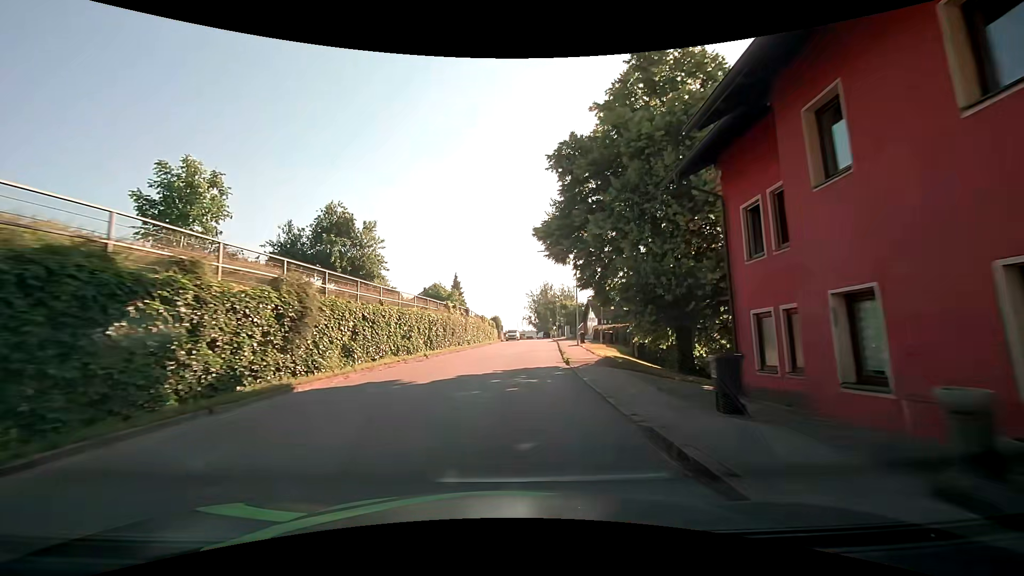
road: tertiary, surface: asphalt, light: Day
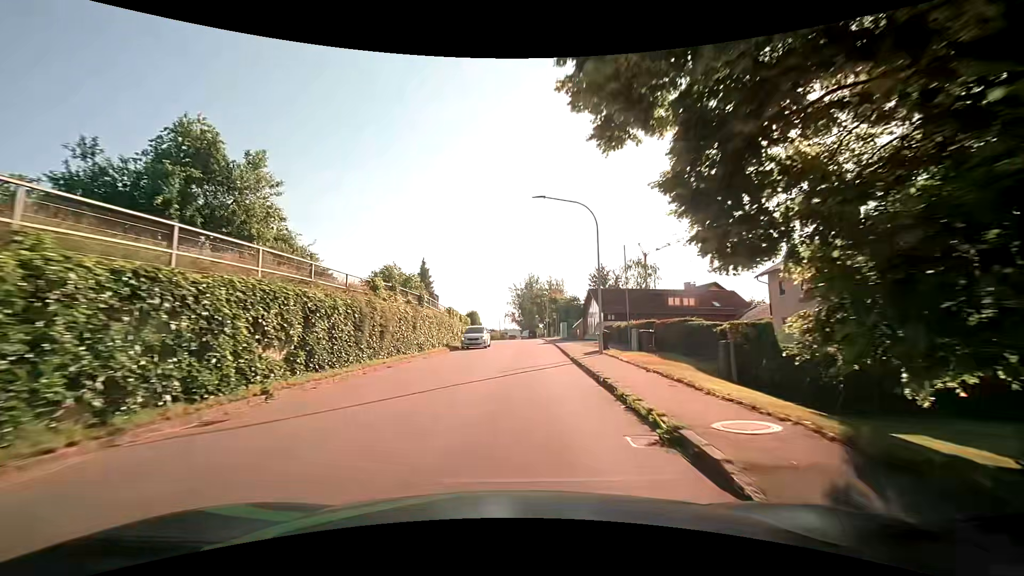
(+0.3, +15.5) m; +2°
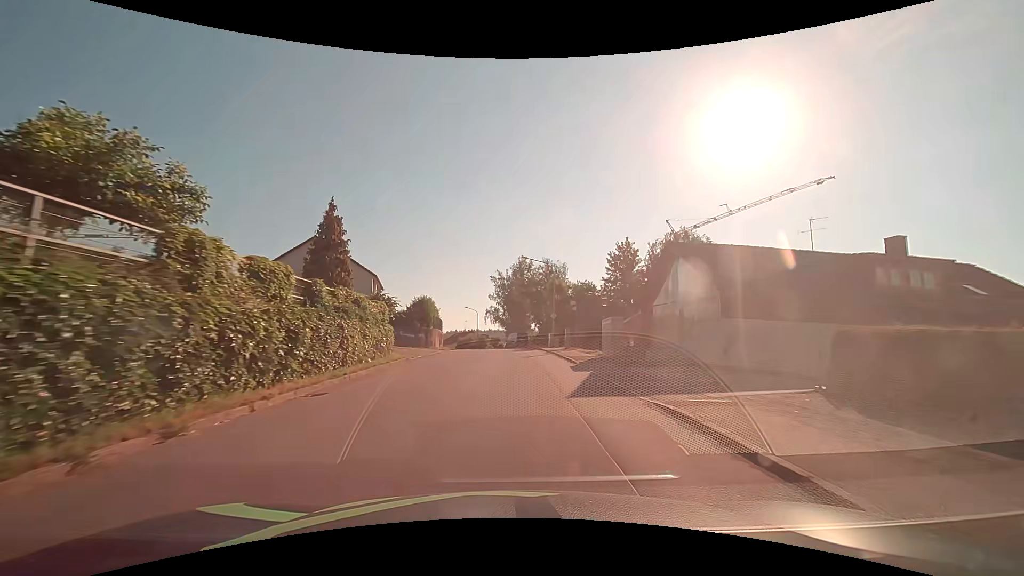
(+0.8, +31.1) m; +2°
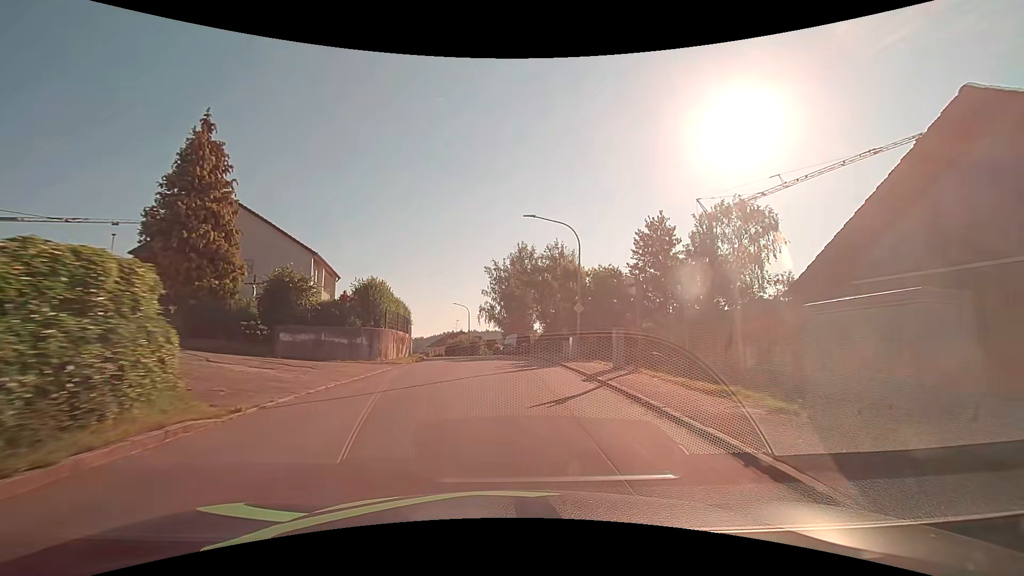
(+0.1, +15.5) m; 0°
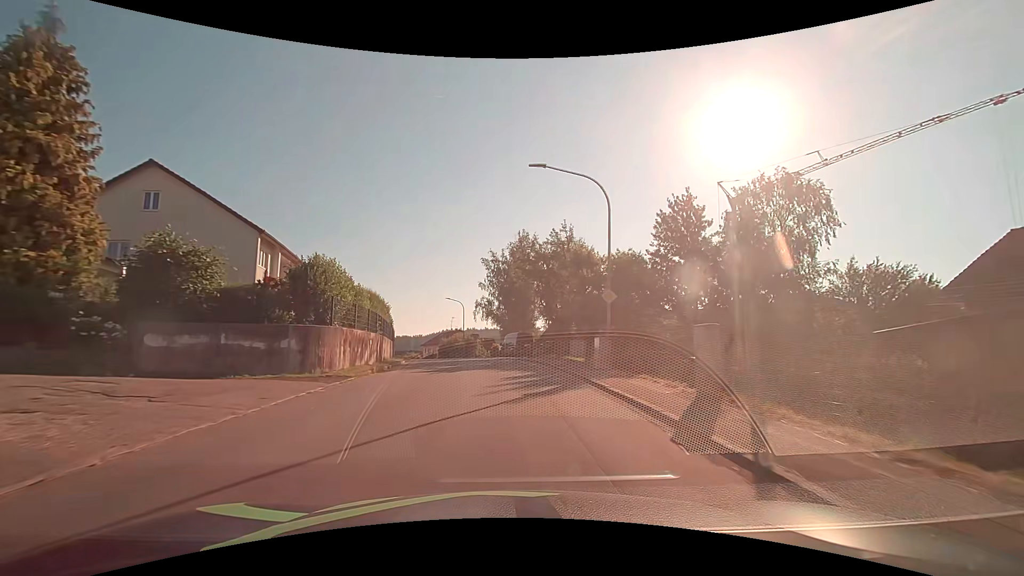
(0.0, +7.8) m; 0°
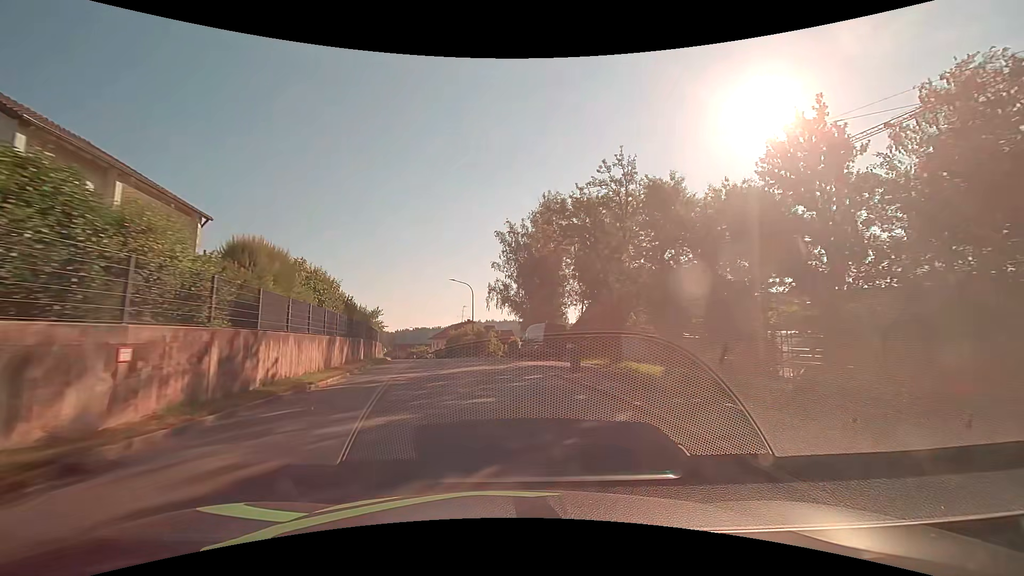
(-0.3, +15.6) m; -2°
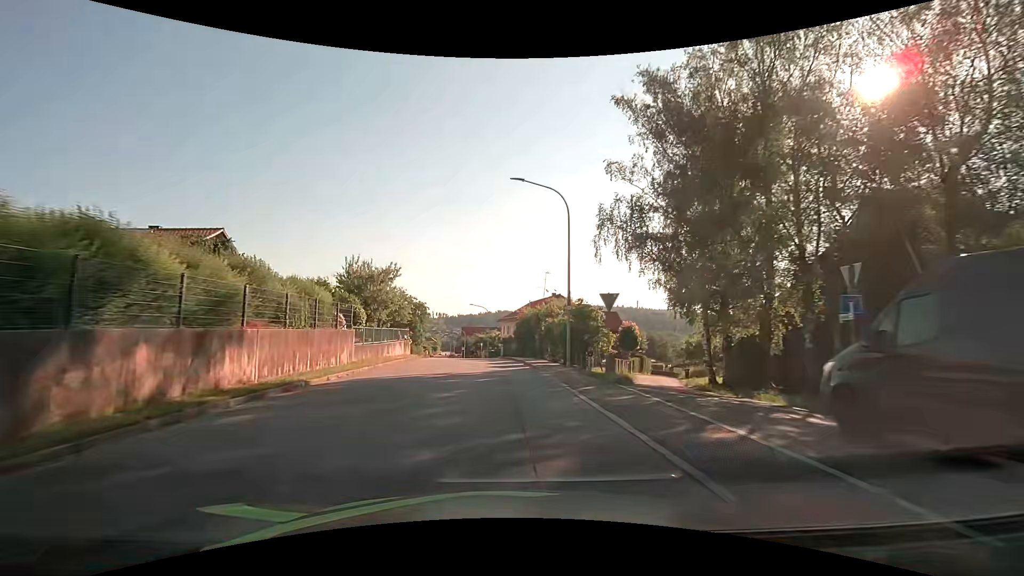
(-2.5, +31.5) m; -10°
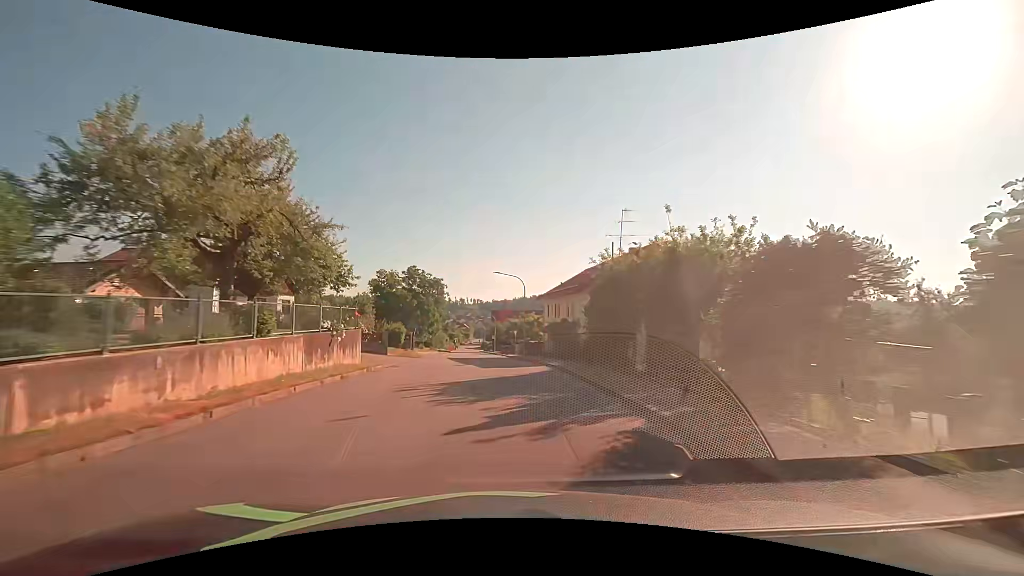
(-0.8, +24.1) m; -4°
(0, +10) (0, +20) (-1, +30) (-2, +40) (-2, +50) (-3, +60) (-3, +70) (-4, +80) (-5, +90) (-6, +100) m
